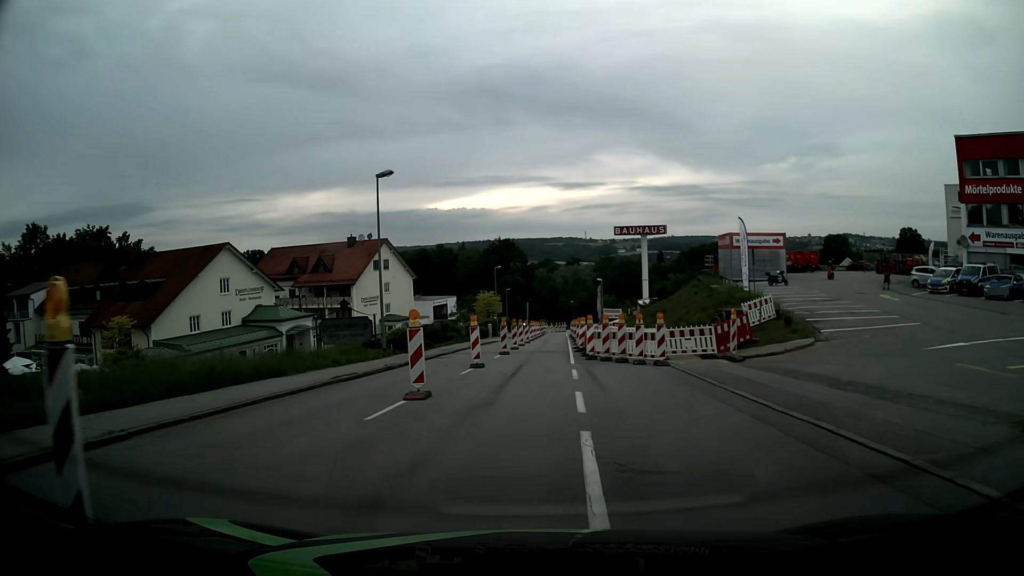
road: tertiary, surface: asphalt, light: Day
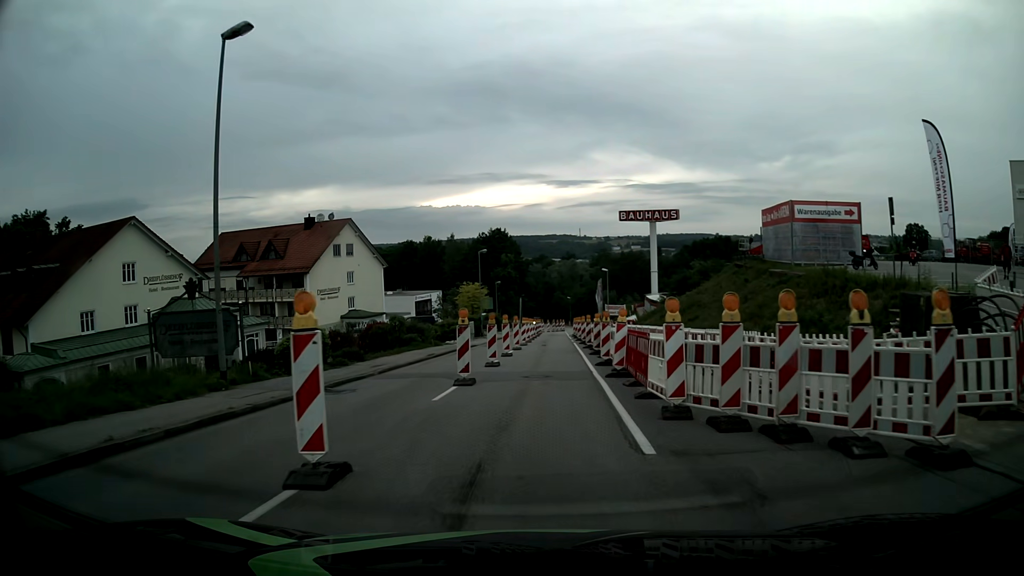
(0.0, +15.4) m; 0°
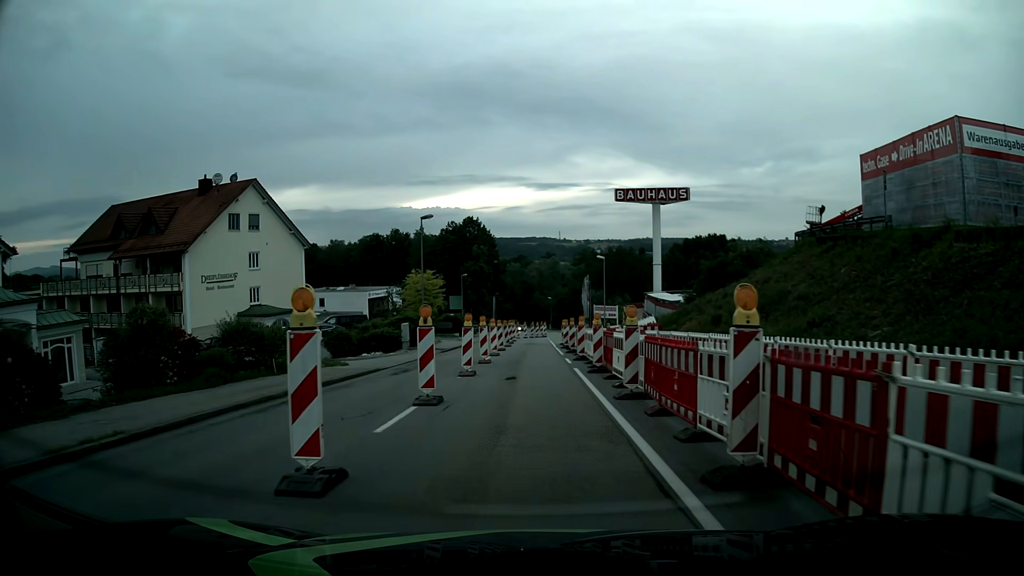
(+0.6, +21.3) m; +2°
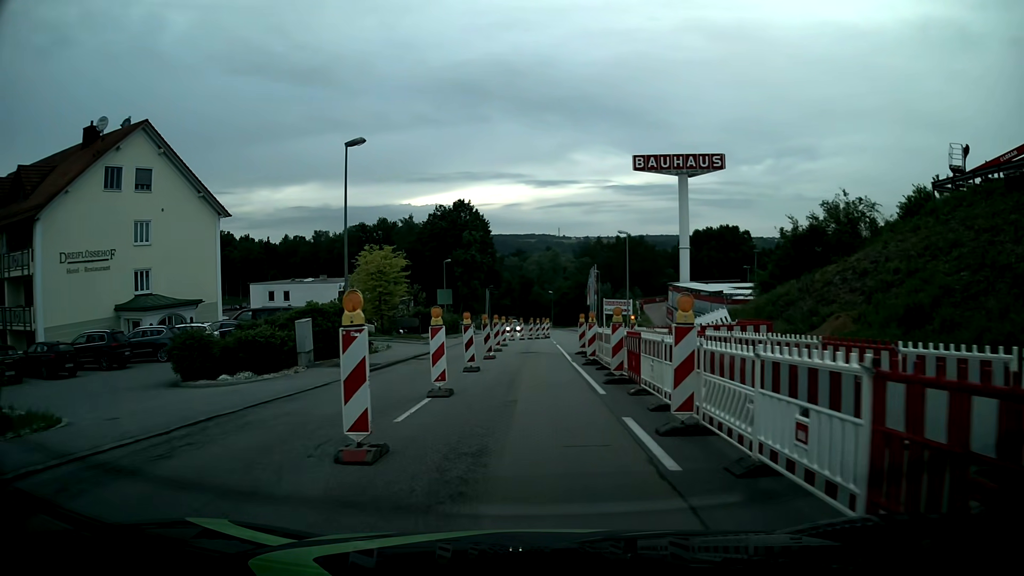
(-0.2, +17.3) m; 0°
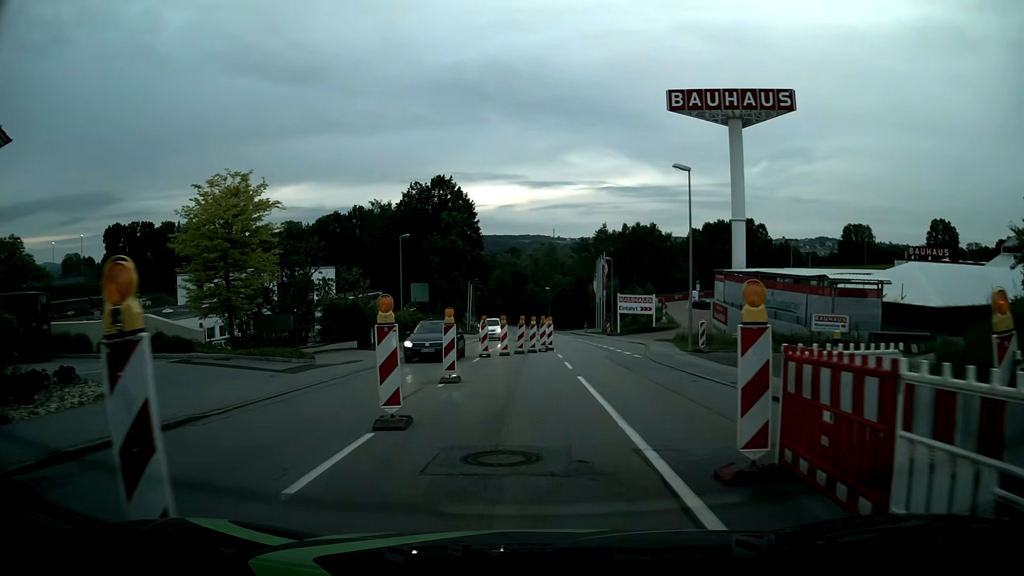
(0.0, +22.0) m; 0°
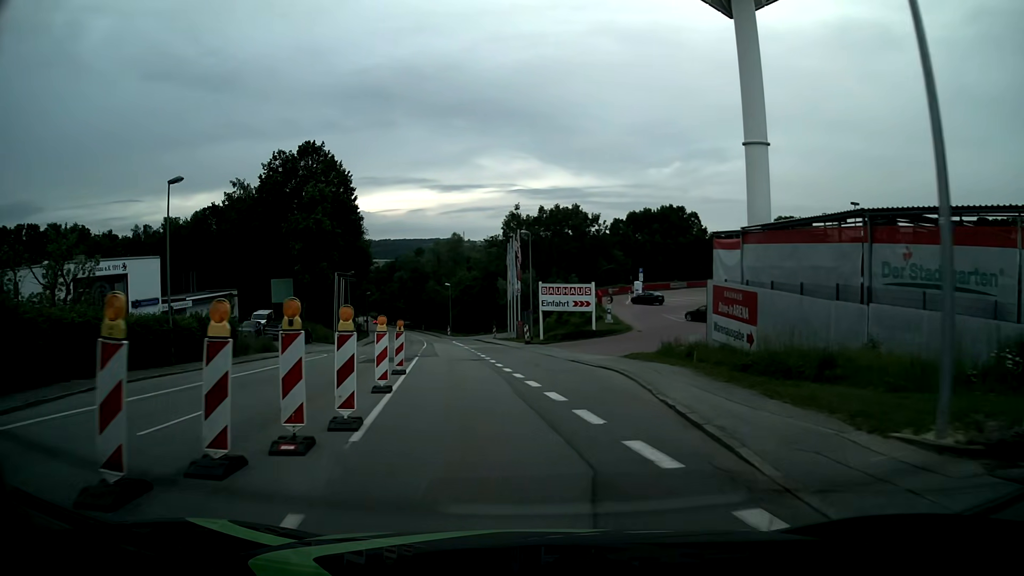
(+2.0, +24.1) m; +8°
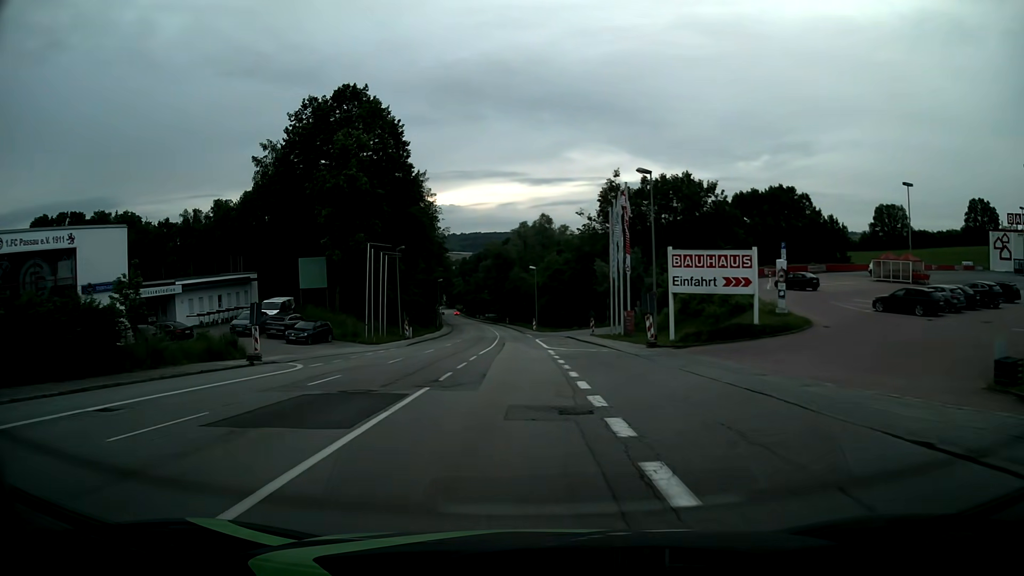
(-1.4, +19.7) m; -8°
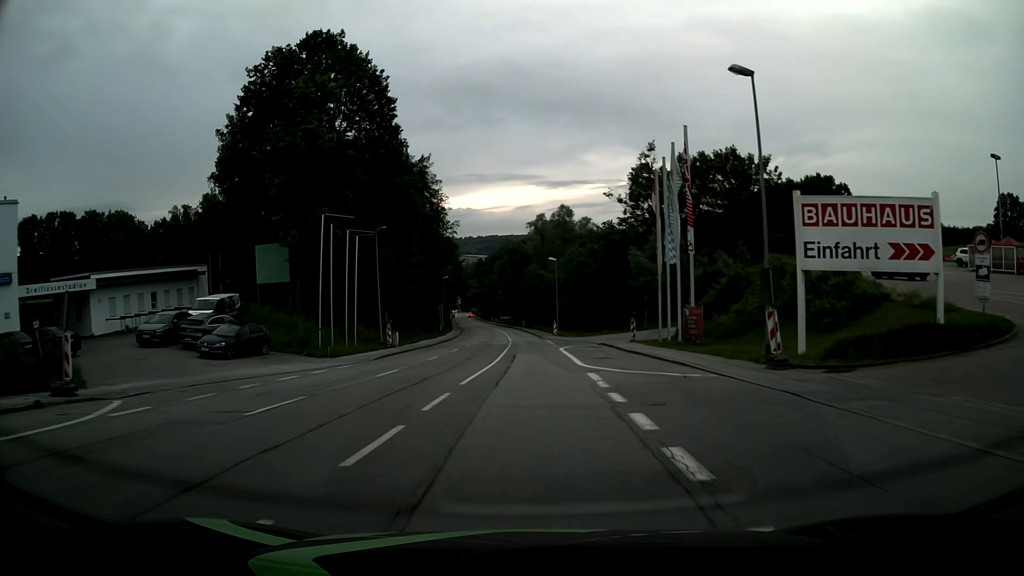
(-0.3, +14.3) m; -2°
(0, +10) (0, +20) (0, +30) (0, +40) (0, +50) (0, +60) (0, +70) (-1, +80) (-1, +90) (-2, +100) m
